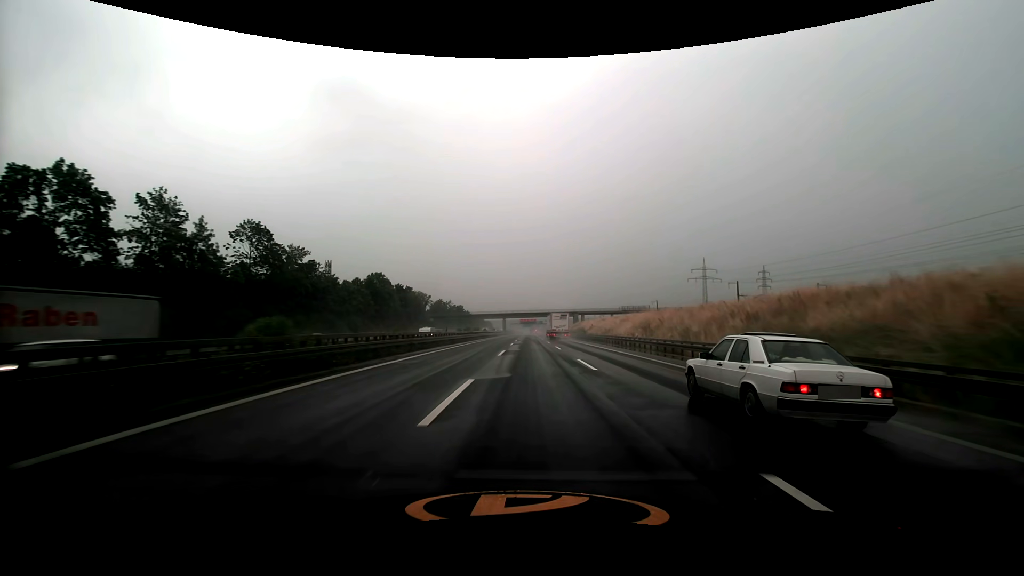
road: motorway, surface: asphalt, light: Day
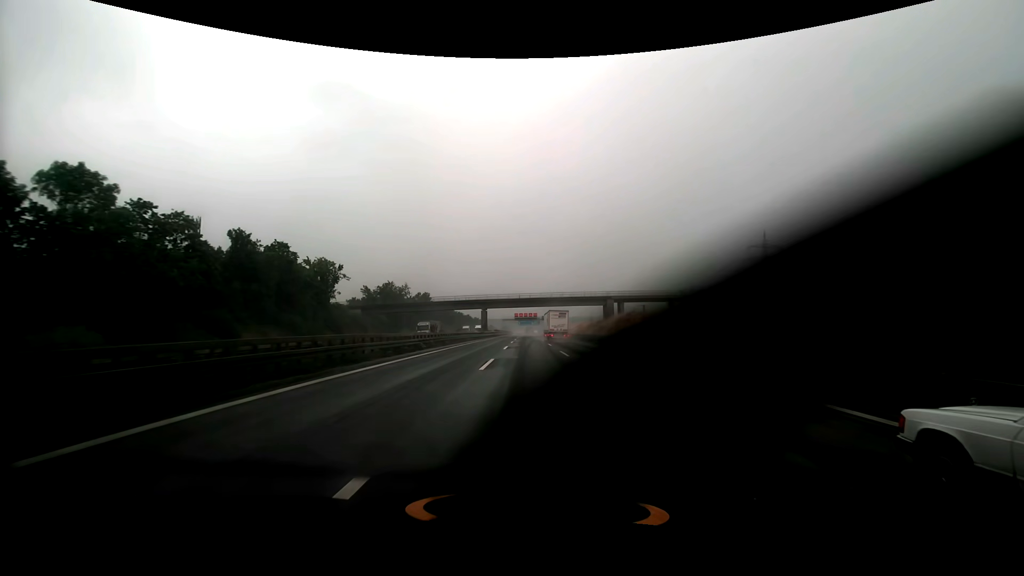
(+0.1, +80.5) m; 0°
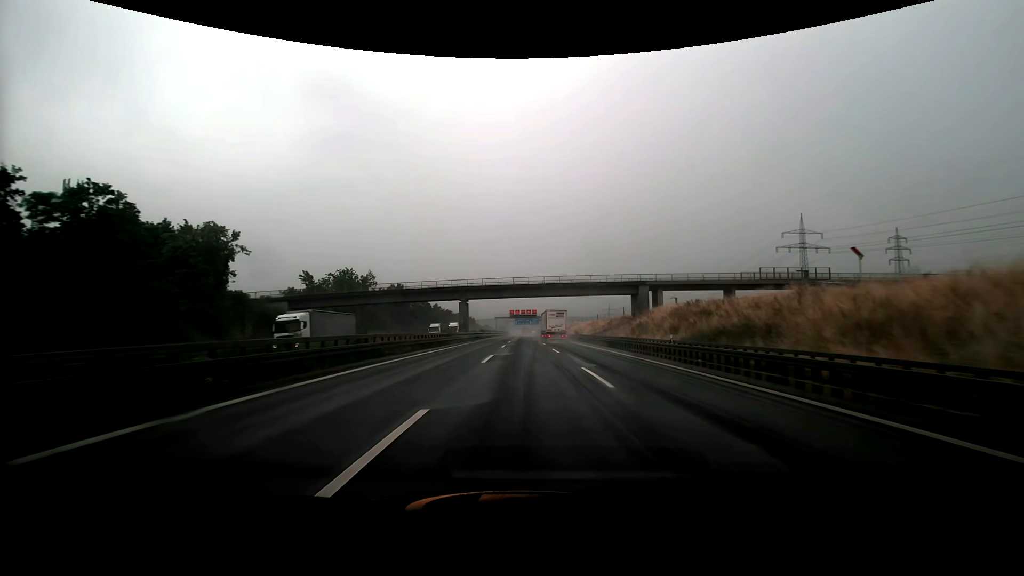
(0.0, +32.4) m; 0°
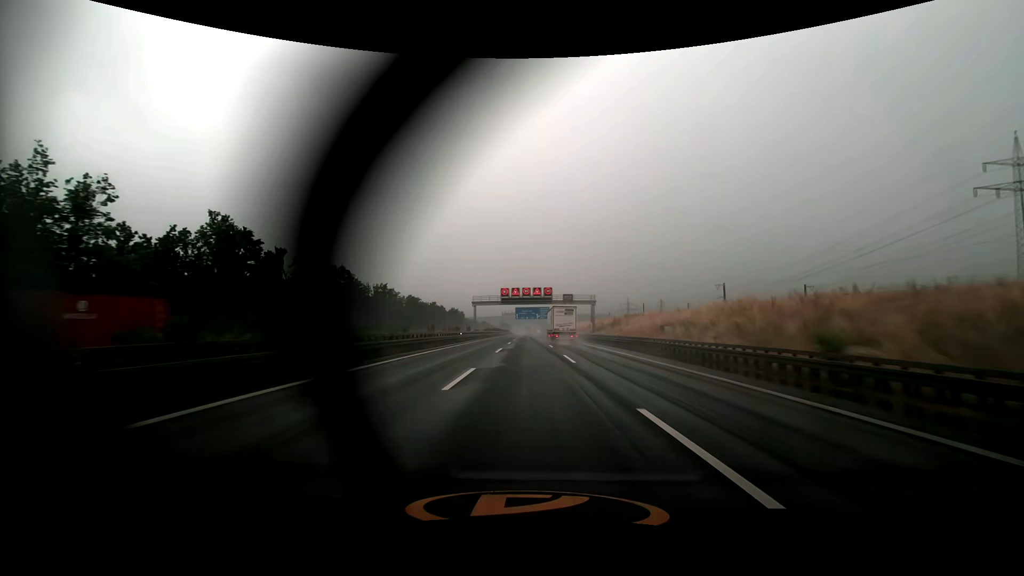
(-0.3, +81.5) m; 0°
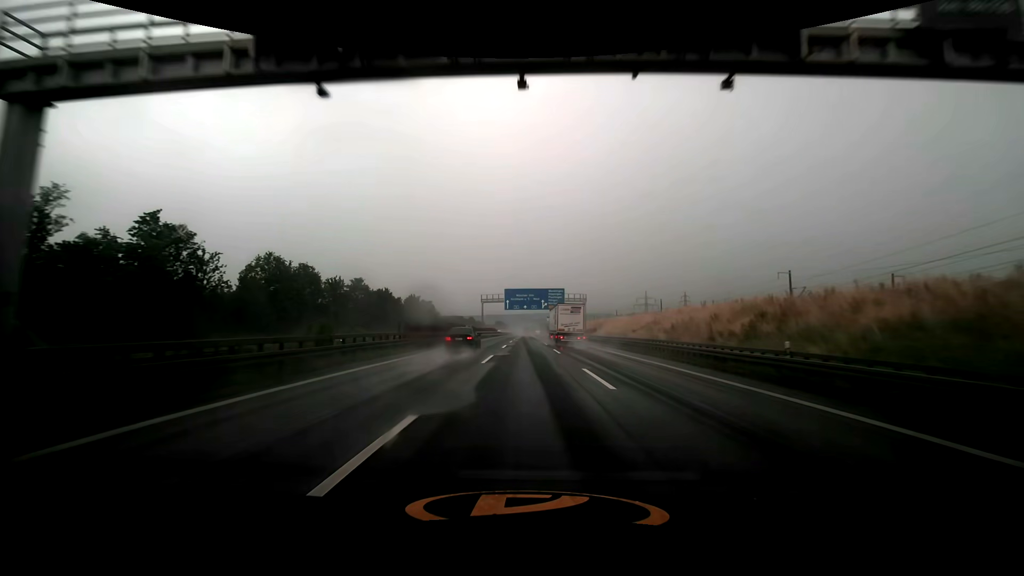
(-0.1, +81.2) m; 0°
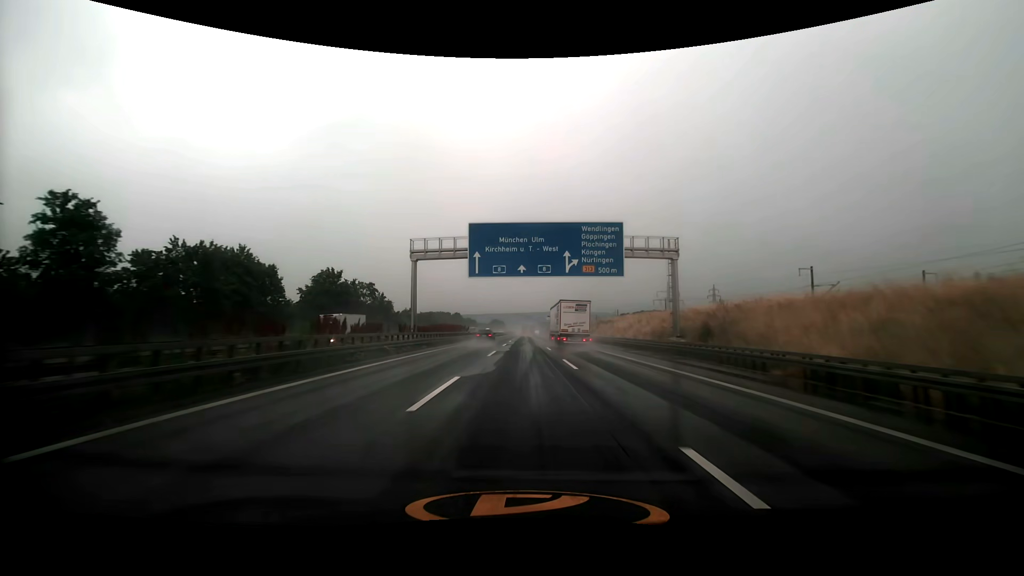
(+0.2, +65.8) m; 0°
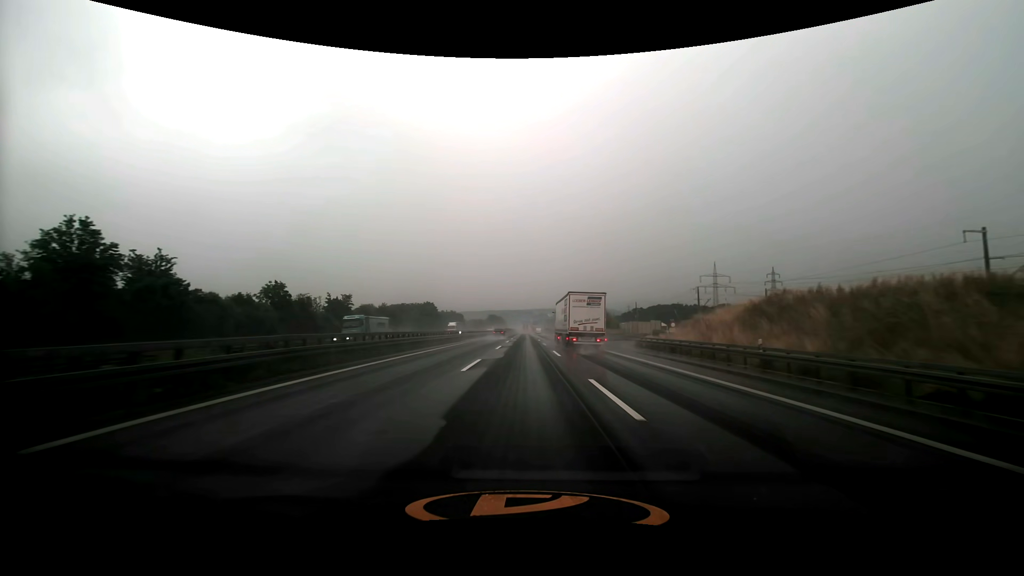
(-0.1, +82.2) m; 0°
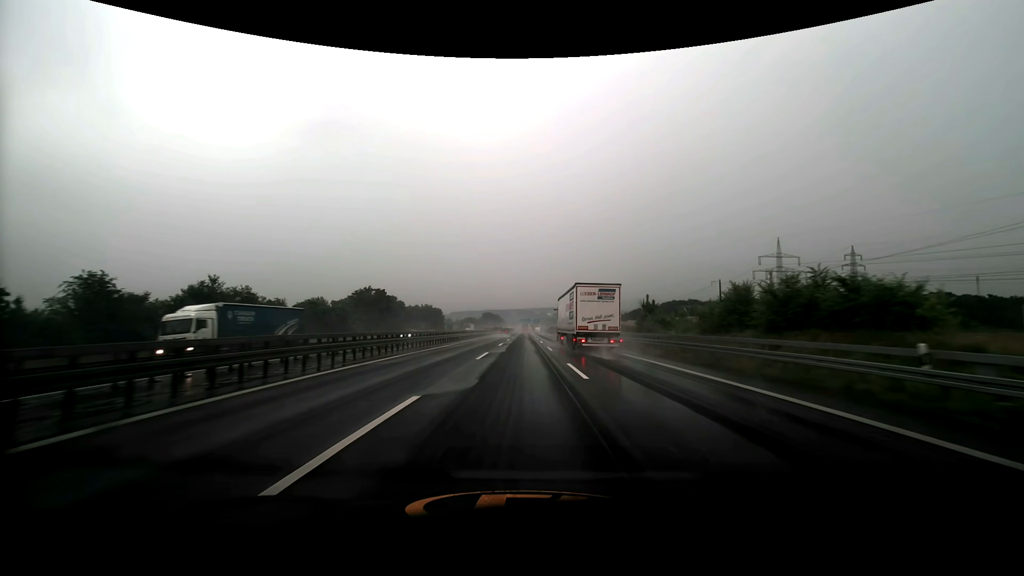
(0.0, +66.2) m; 0°
(0, +10) (0, +20) (0, +30) (0, +40) (0, +50) (0, +60) (0, +70) (0, +80) (0, +90) (0, +100) m
